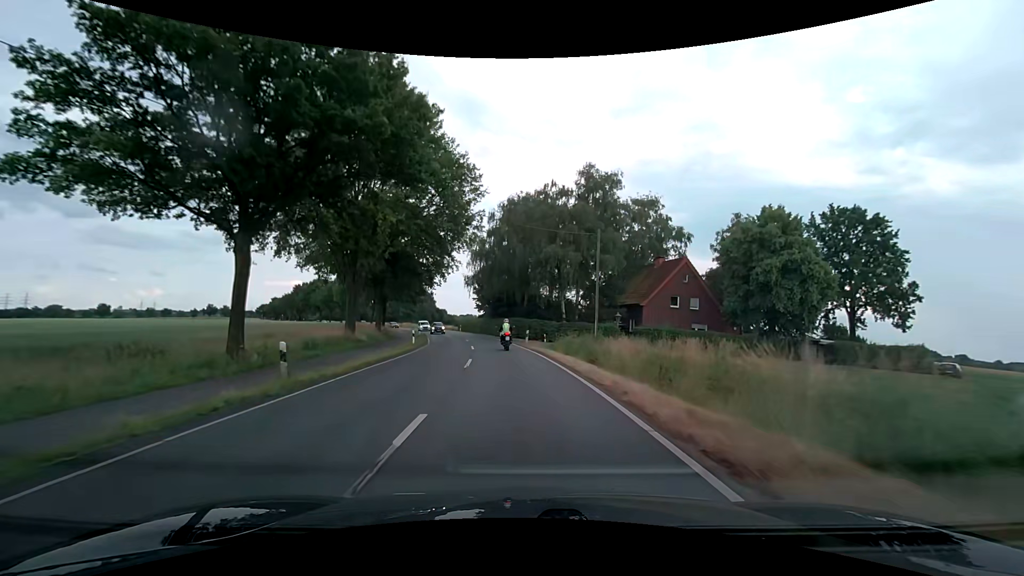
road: secondary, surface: asphalt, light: Day
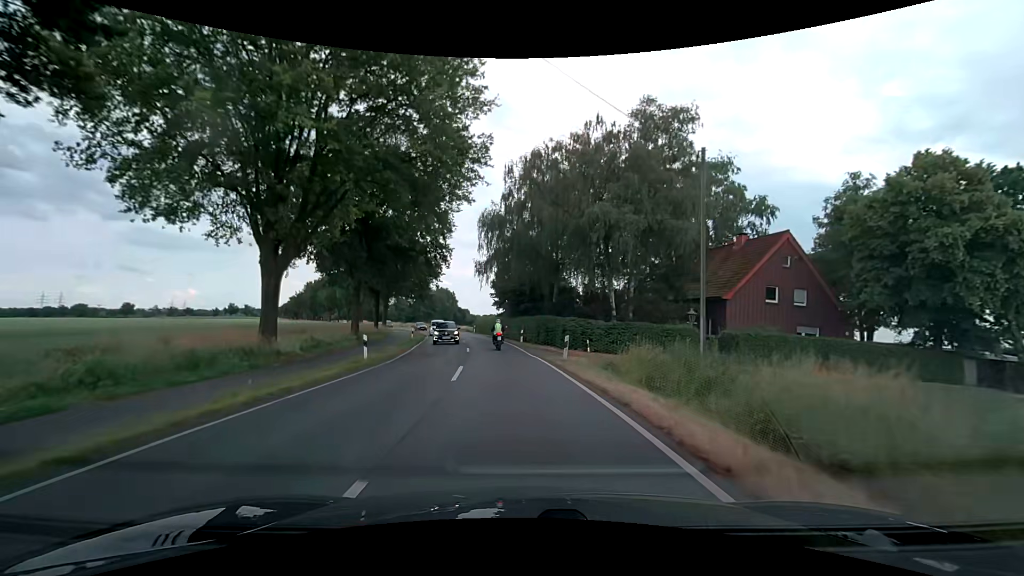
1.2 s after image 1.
(-0.3, +15.2) m; -2°
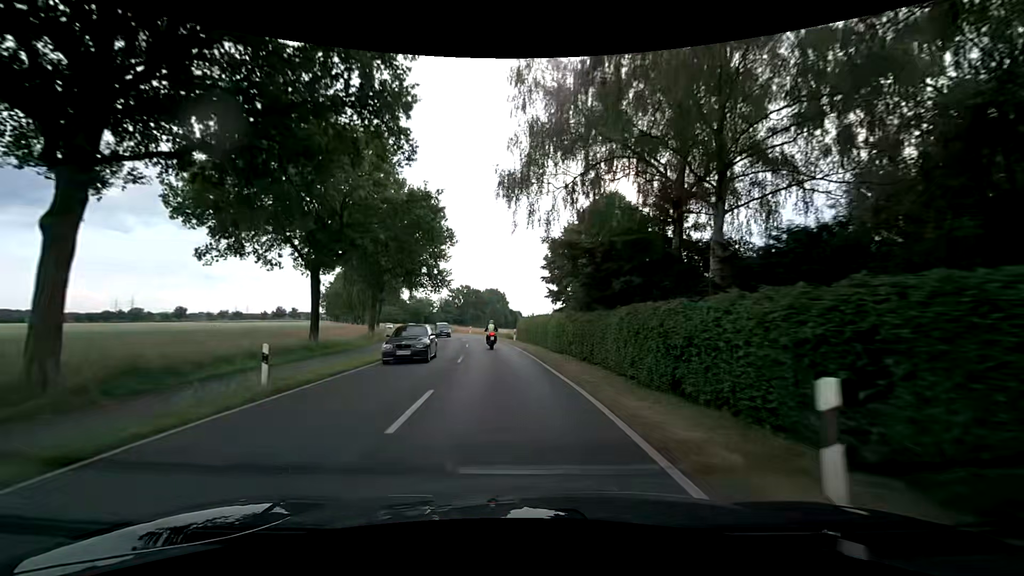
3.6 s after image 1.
(-1.7, +30.4) m; -6°
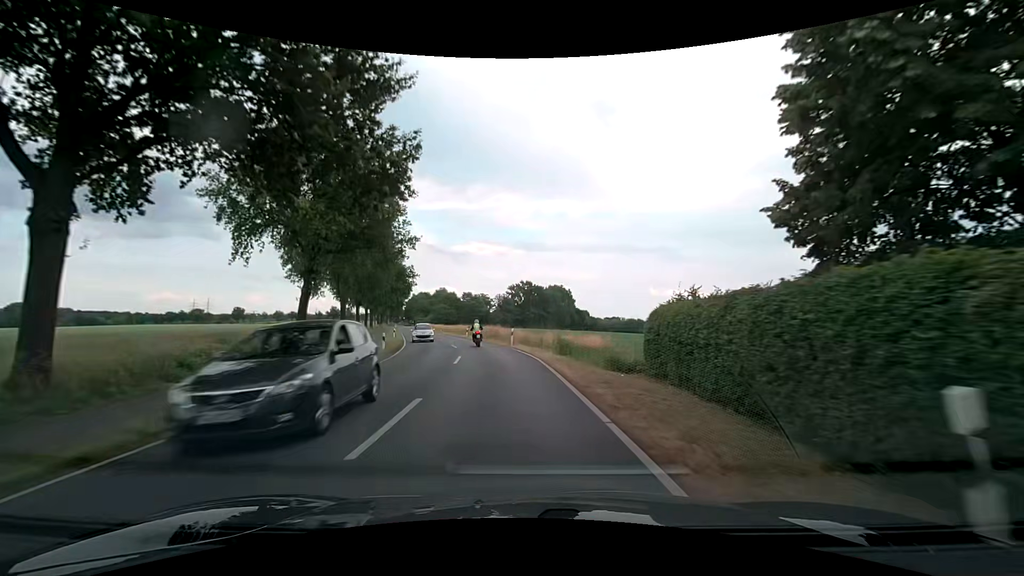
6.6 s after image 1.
(-2.2, +38.1) m; -7°
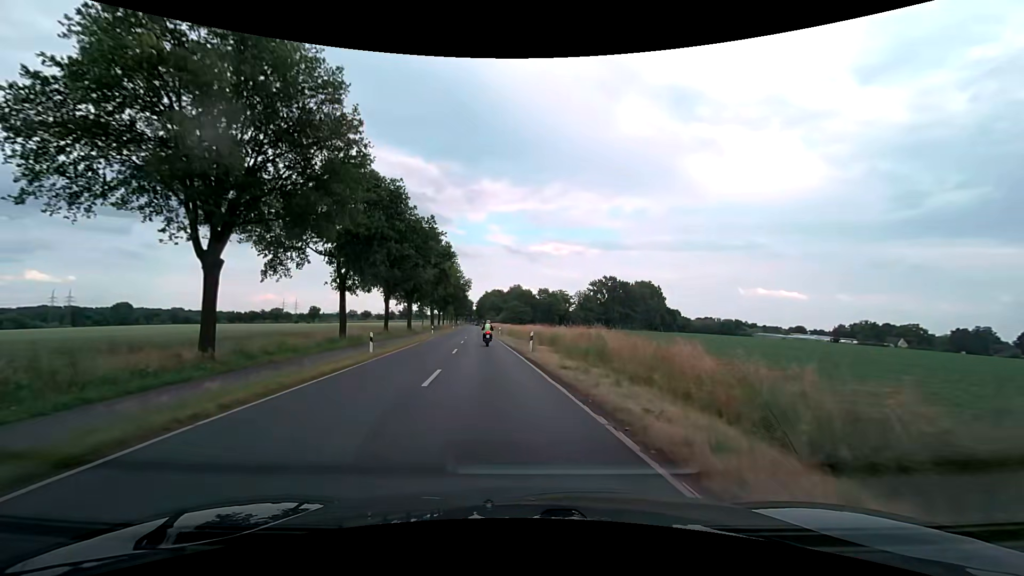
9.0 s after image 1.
(-2.7, +30.5) m; -9°
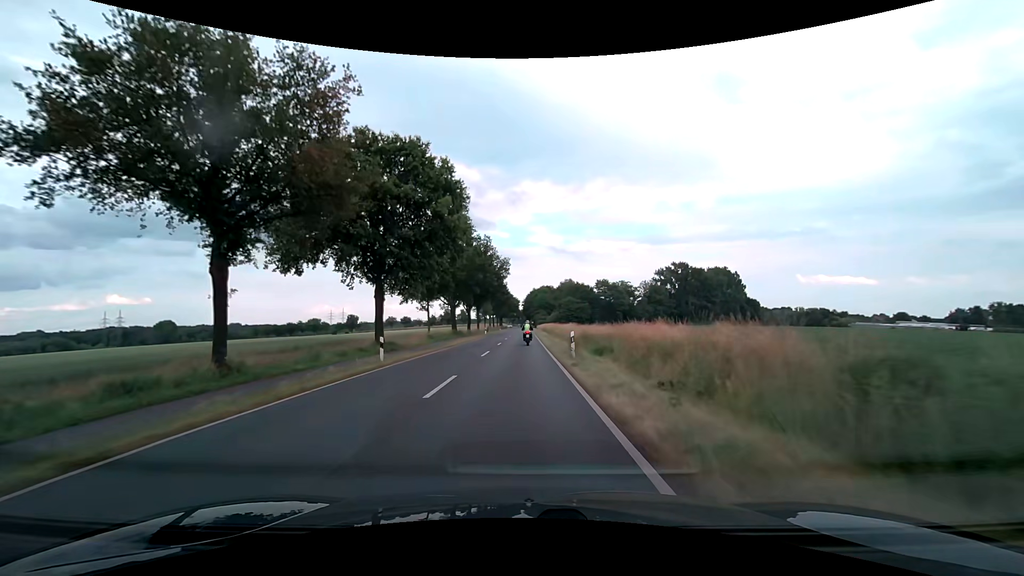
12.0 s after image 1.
(-2.5, +38.4) m; -6°
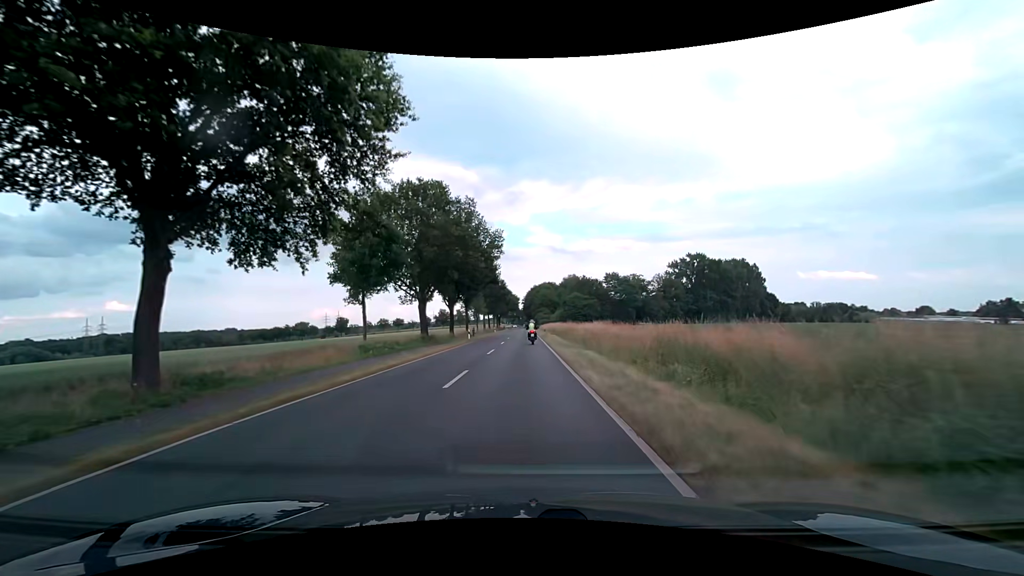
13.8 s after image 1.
(+0.2, +22.9) m; 0°
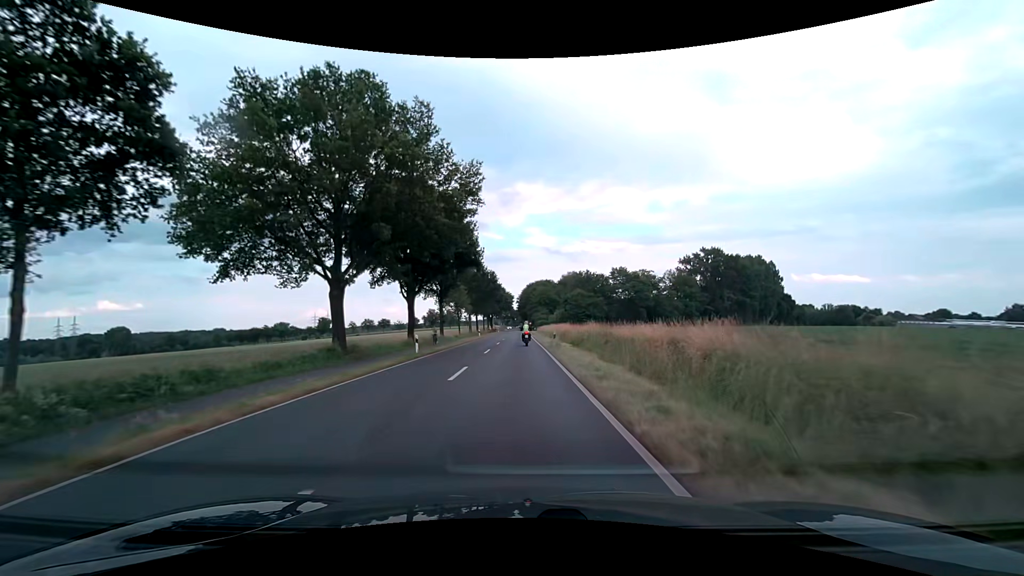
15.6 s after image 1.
(+0.2, +22.8) m; +1°
(0, +10) (0, +20) (0, +30) (0, +40) (0, +50) (0, +60) (0, +70) (0, +80) (-1, +90) (-1, +100) m
